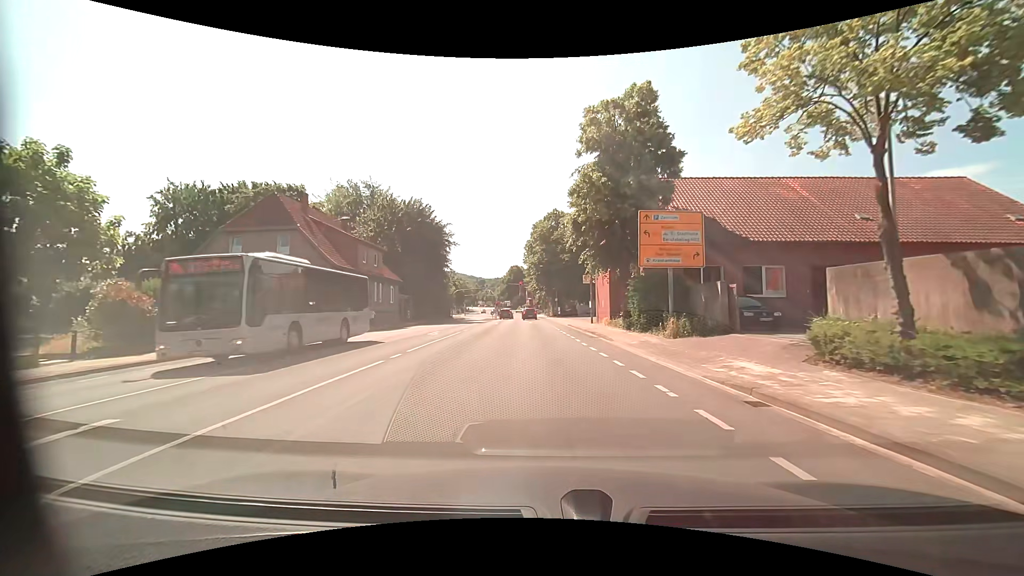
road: tertiary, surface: asphalt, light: Day
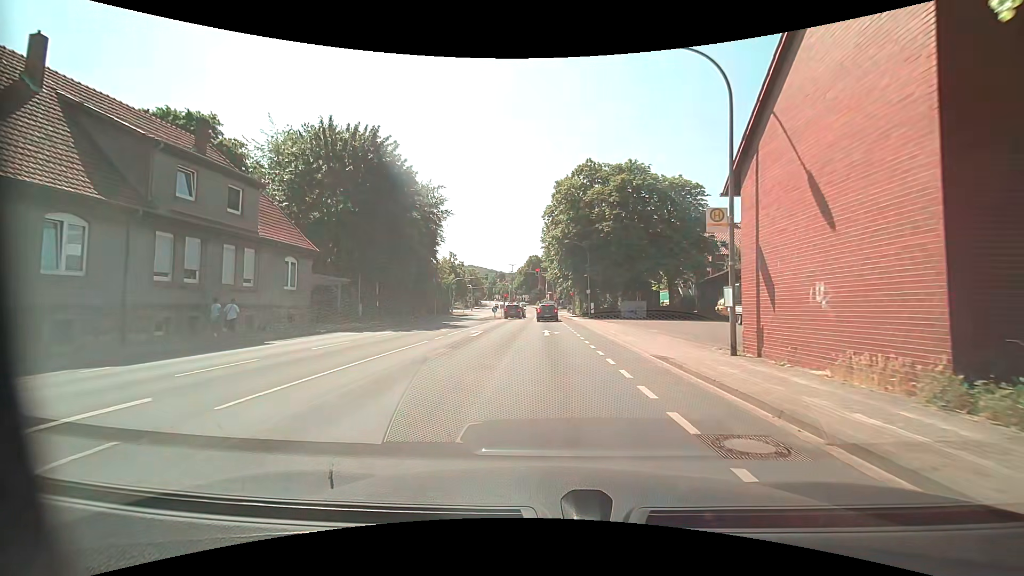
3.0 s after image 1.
(-0.5, +24.0) m; -2°
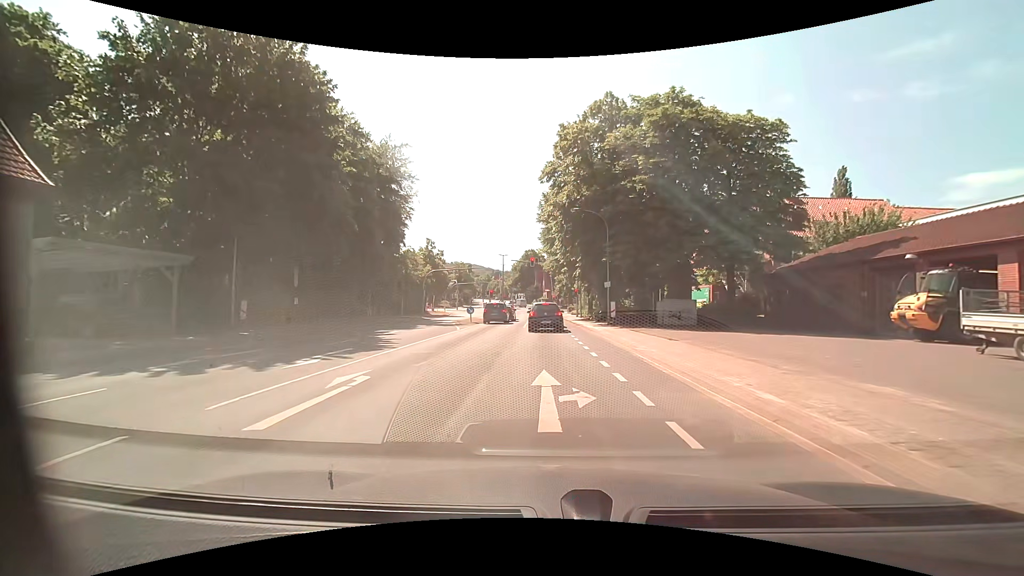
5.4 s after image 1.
(0.0, +16.2) m; -1°
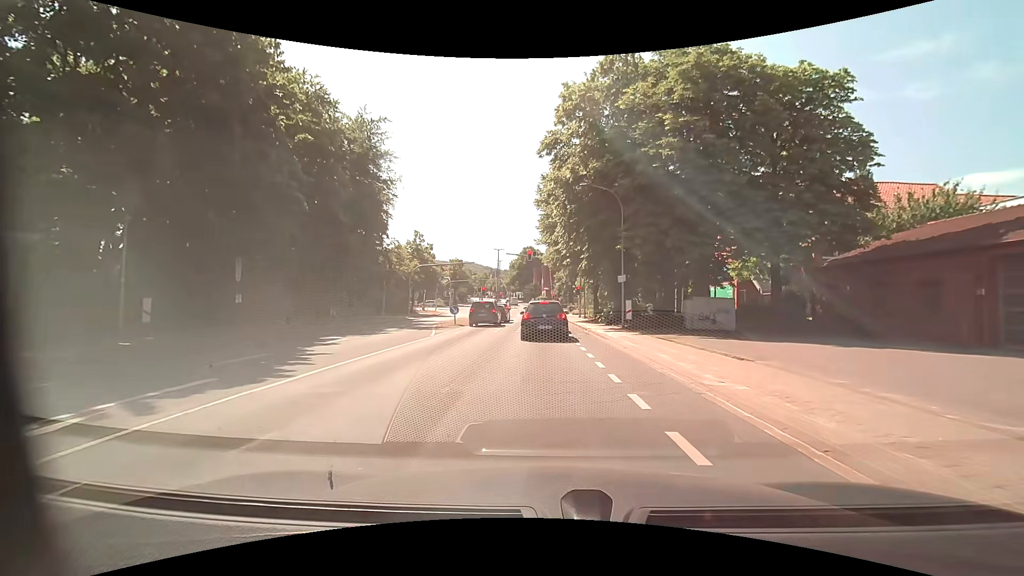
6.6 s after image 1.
(+0.1, +6.3) m; +1°
(0, +10) (0, +20) (0, +30) (0, +40) (0, +50) (0, +60) (0, +70) (0, +80) (-1, +90) (-1, +100) m
